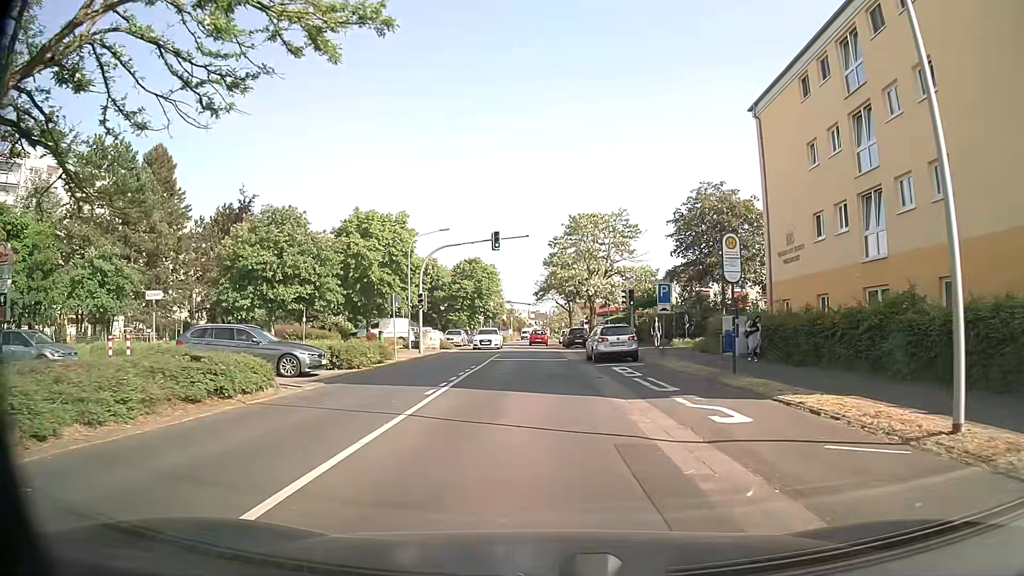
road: tertiary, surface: asphalt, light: Day
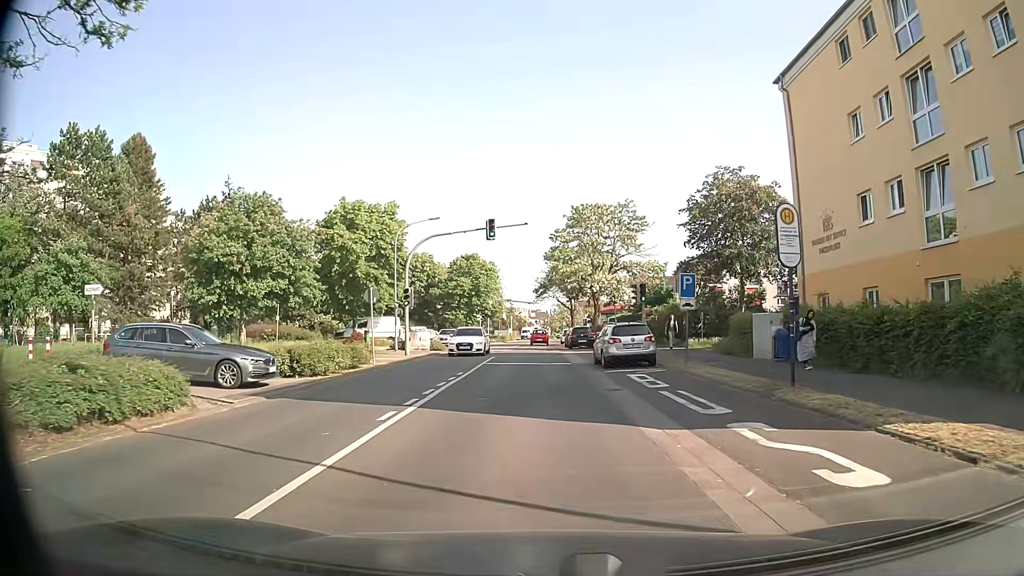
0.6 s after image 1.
(0.0, +4.1) m; -1°
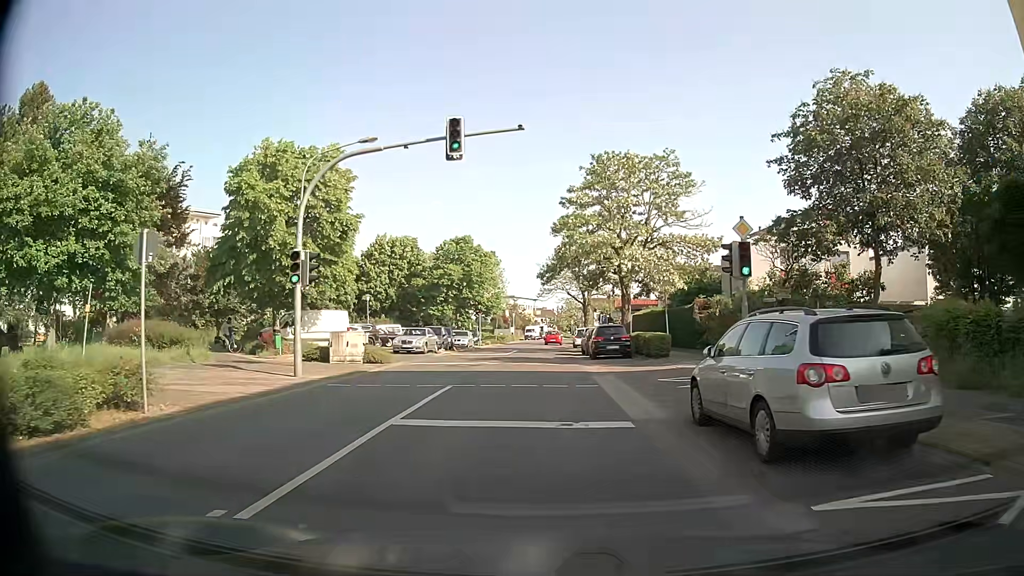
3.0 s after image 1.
(0.0, +16.2) m; +1°
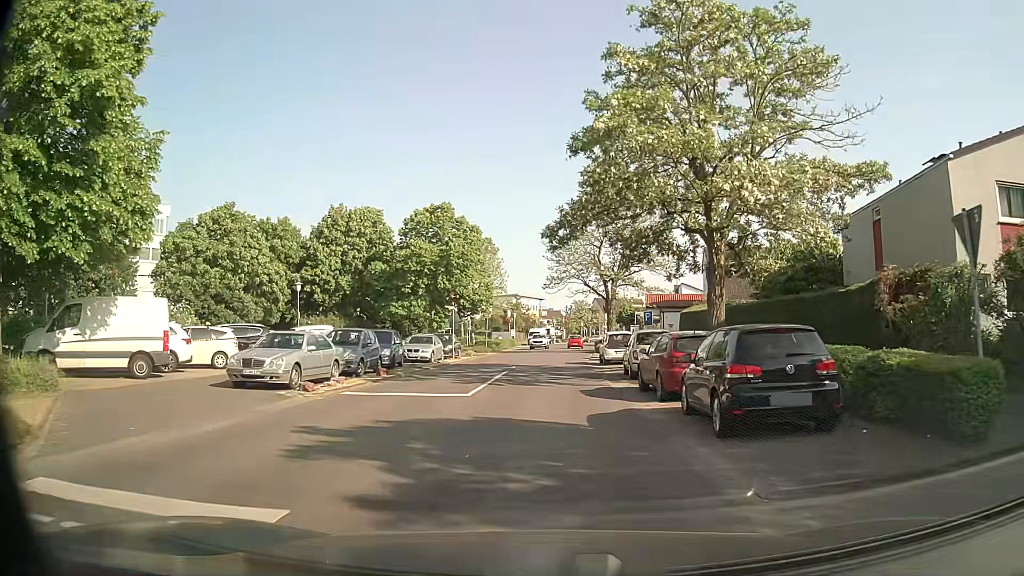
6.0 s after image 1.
(-0.5, +20.4) m; -2°
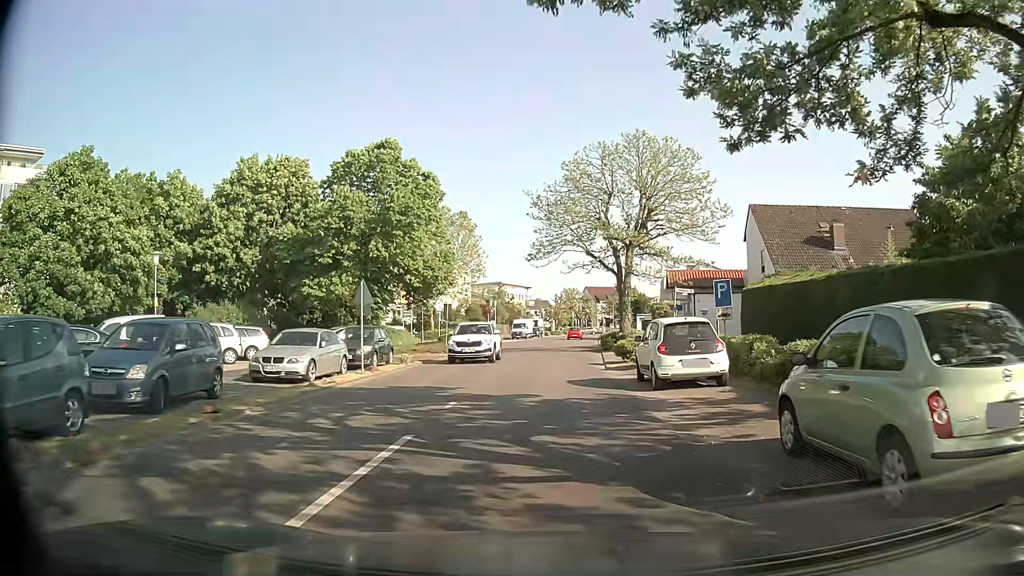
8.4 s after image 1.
(+0.1, +16.9) m; +1°
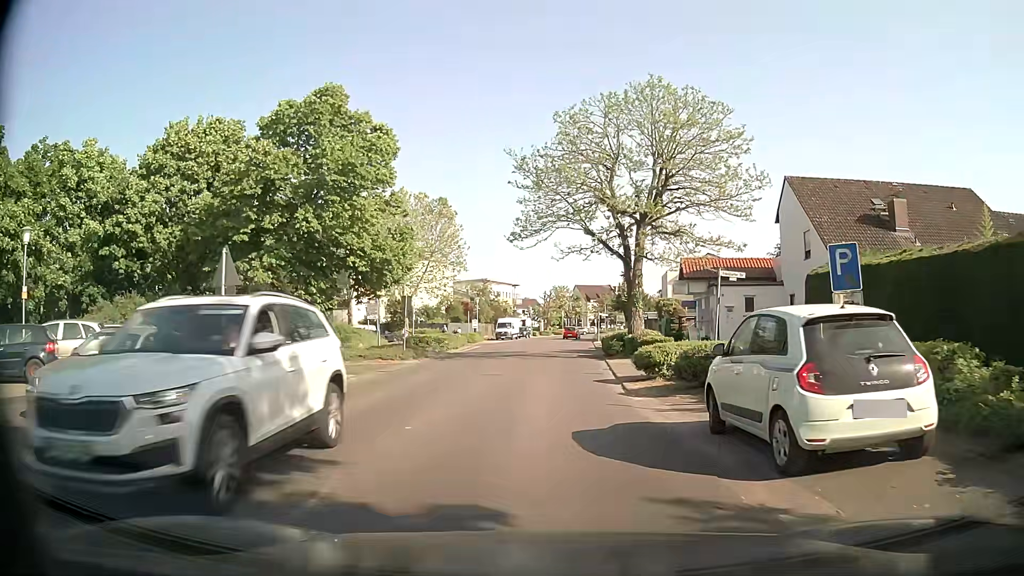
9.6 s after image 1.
(+0.1, +8.6) m; +1°
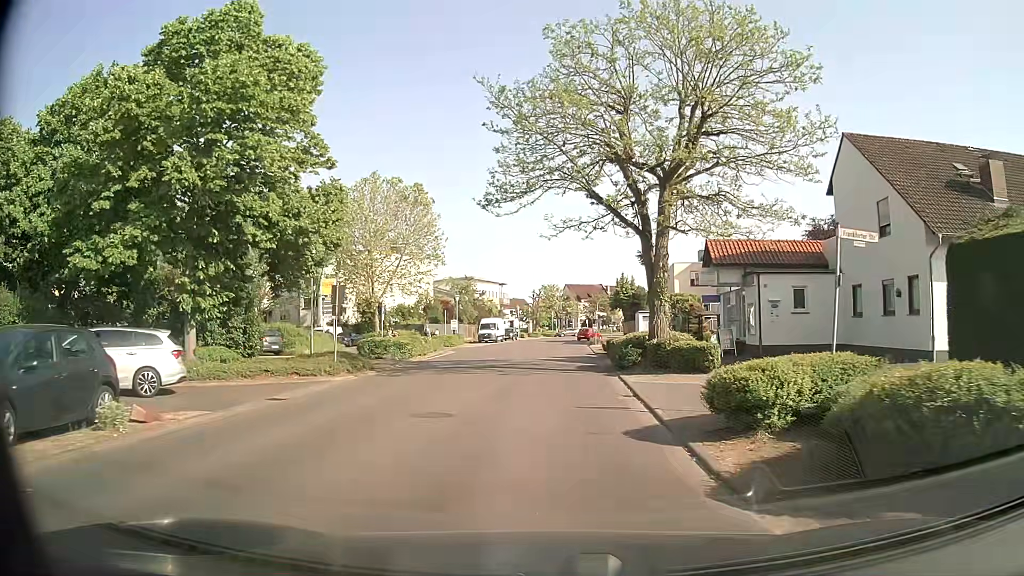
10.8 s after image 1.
(+0.1, +8.7) m; +1°
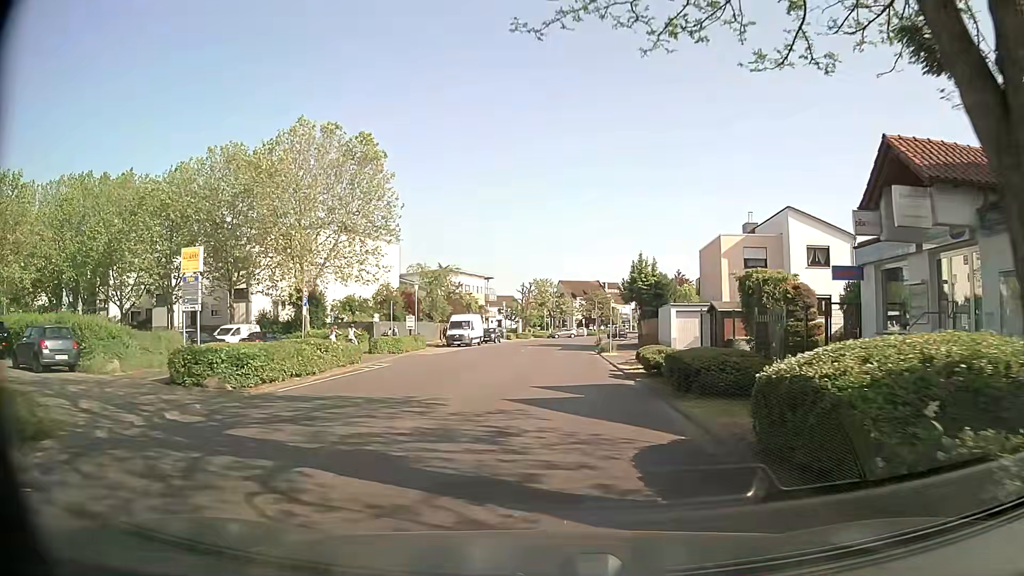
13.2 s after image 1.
(+0.1, +17.6) m; 0°
(0, +10) (0, +20) (0, +30) (0, +40) (+1, +50) (+2, +60) (+3, +70) (+6, +80) (+8, +89) (+10, +99) m
